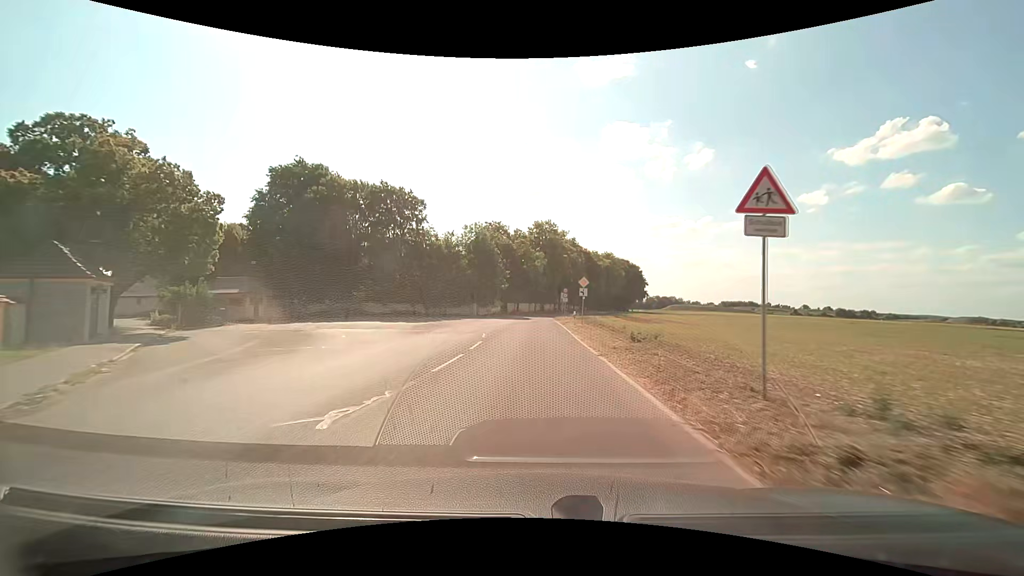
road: unclassified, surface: asphalt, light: Day
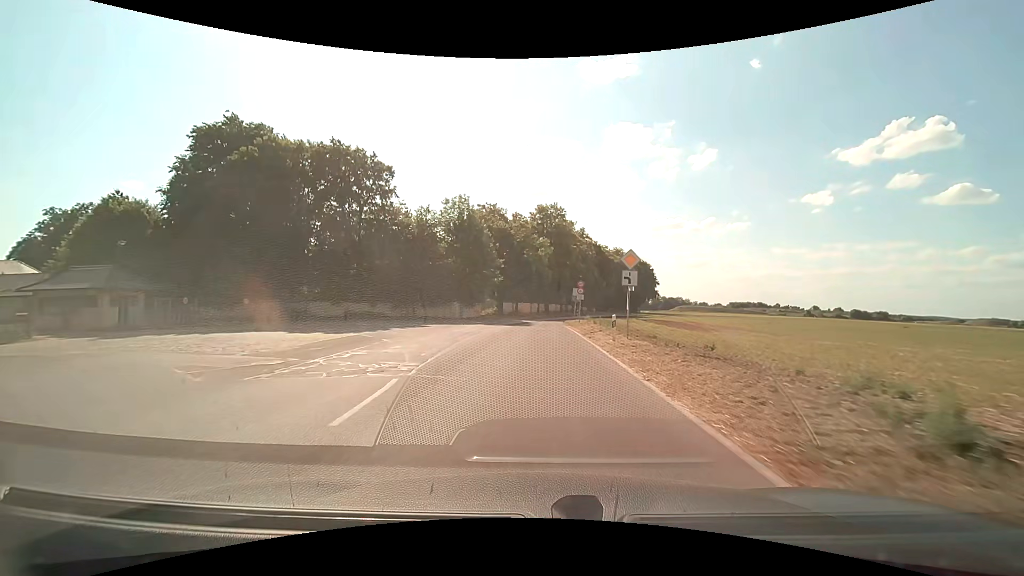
(-0.1, +17.3) m; 0°
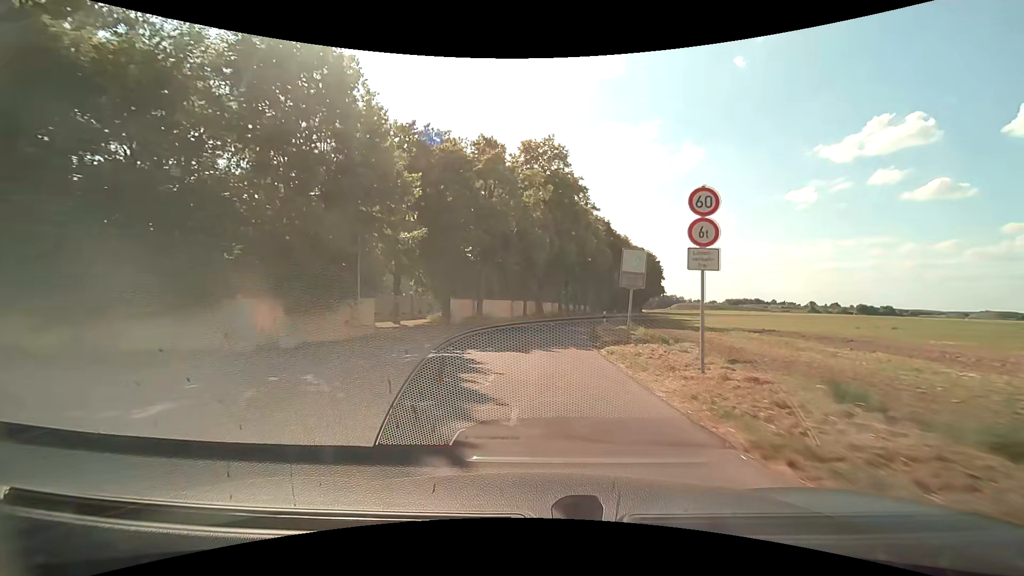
(+0.3, +33.9) m; +1°
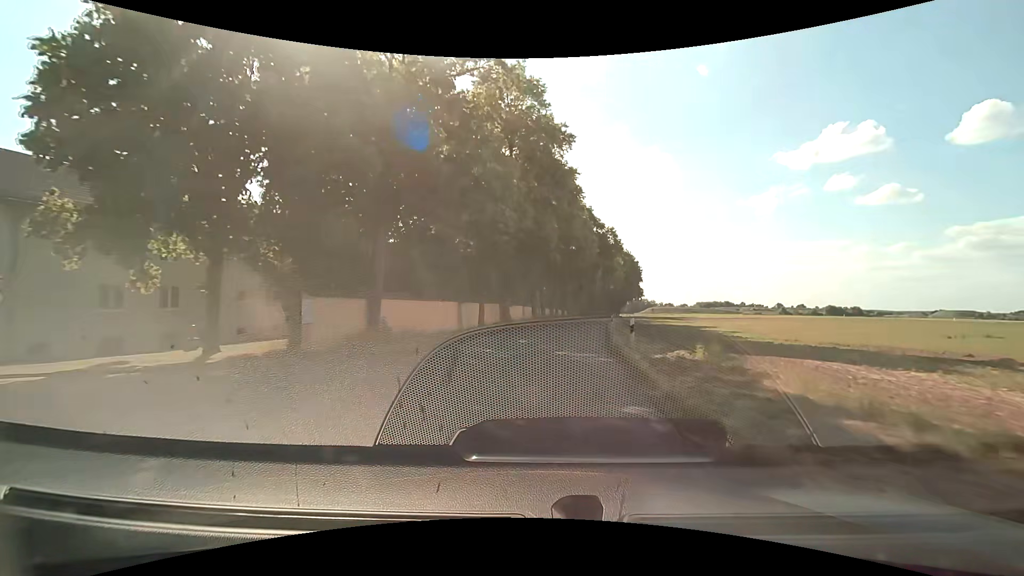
(+0.3, +16.9) m; +3°
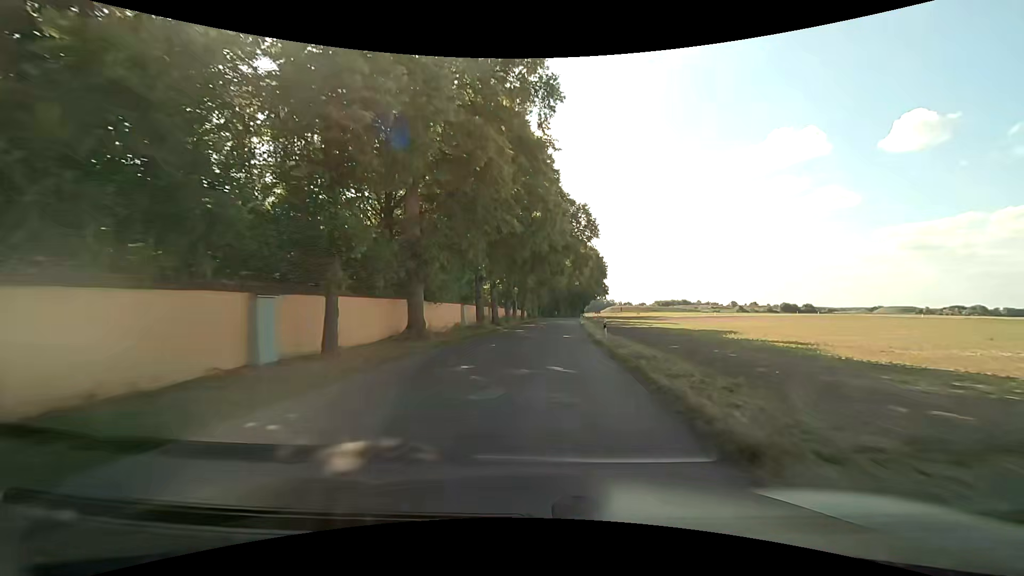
(+0.6, +16.9) m; +4°
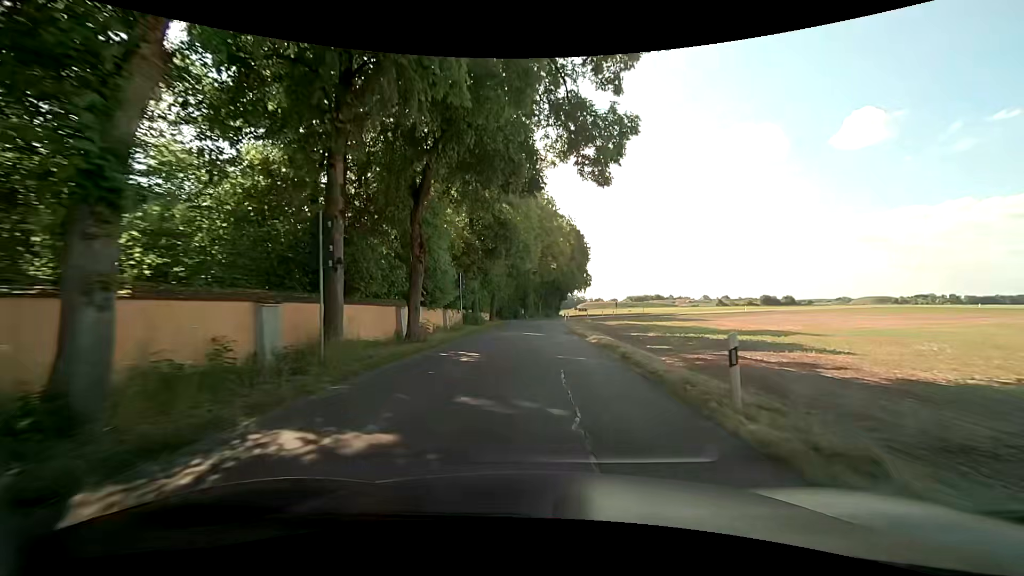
(+1.8, +41.9) m; +4°
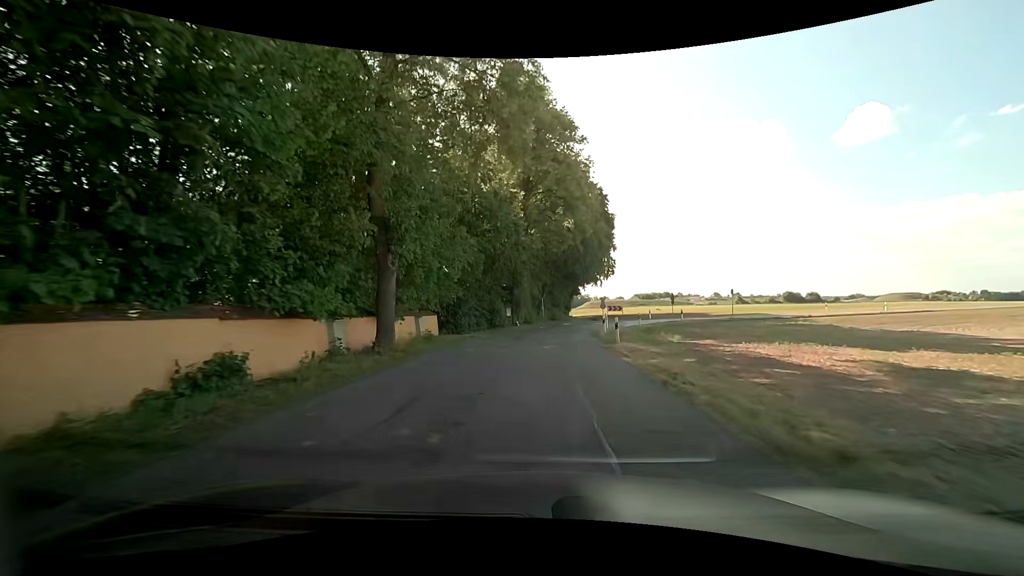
(+0.3, +37.7) m; 0°
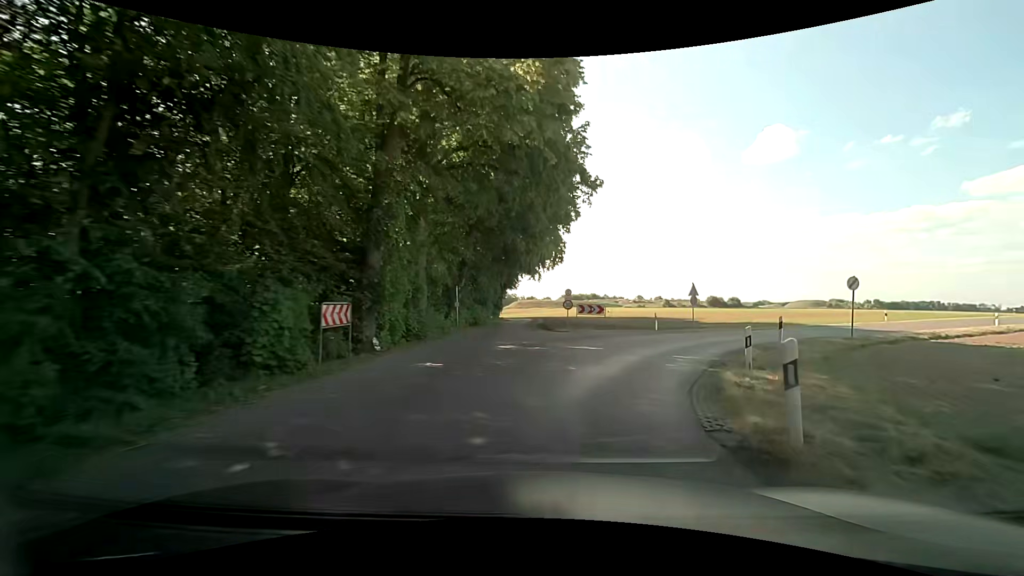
(+0.6, +26.0) m; +7°
(+1, +10) (+6, +19) (+12, +26) (+20, +32) (+28, +39) (+36, +45) (+44, +51) (+52, +57) (+60, +63) (+68, +69) m
